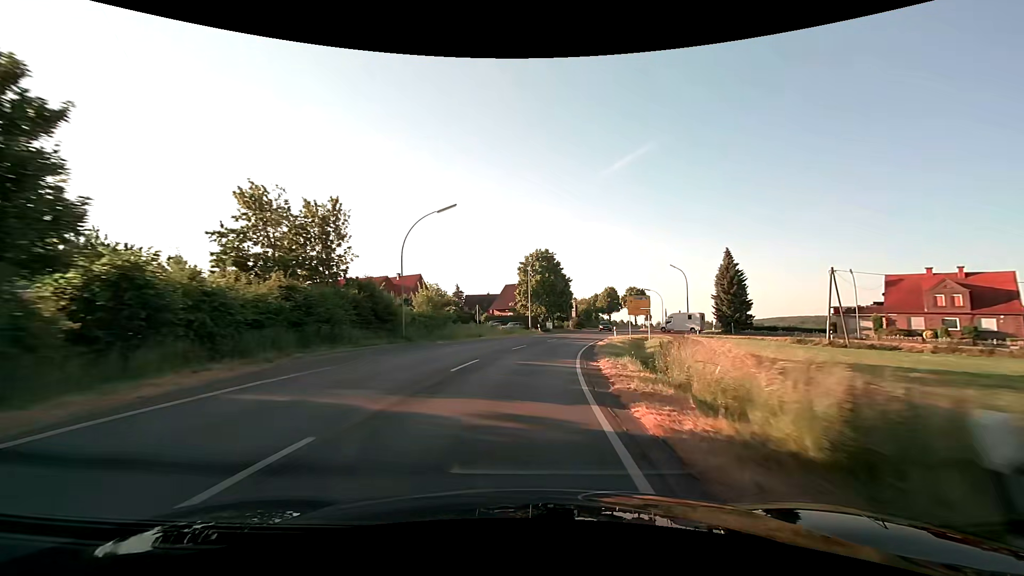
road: secondary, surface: asphalt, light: Day
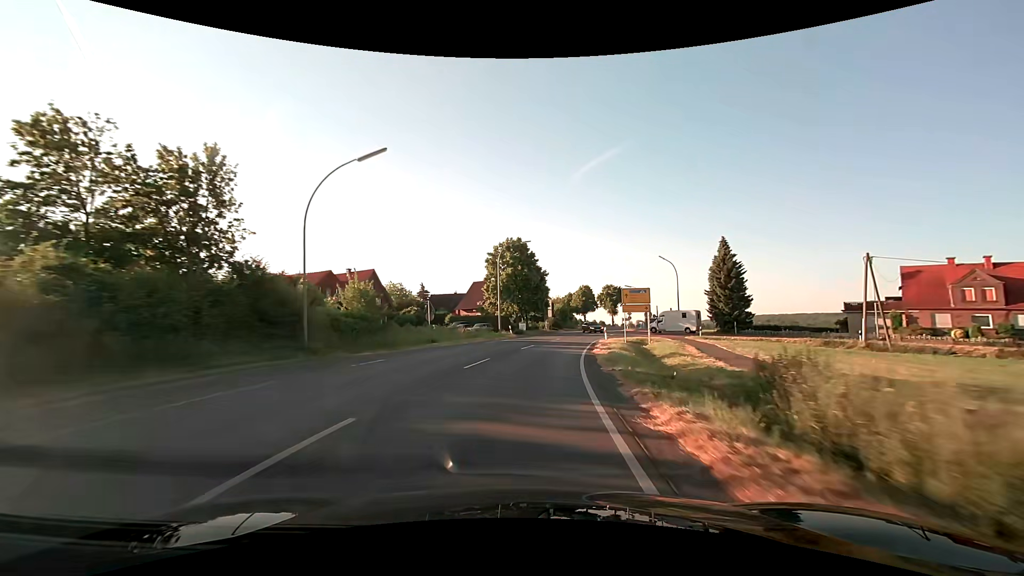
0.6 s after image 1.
(+0.3, +10.9) m; +3°
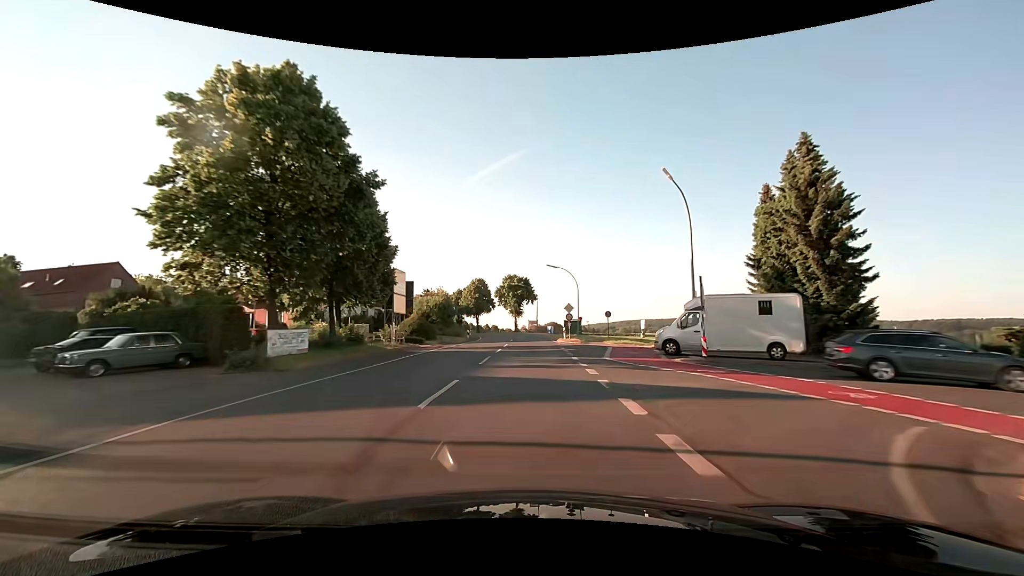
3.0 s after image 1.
(+4.6, +43.2) m; +12°
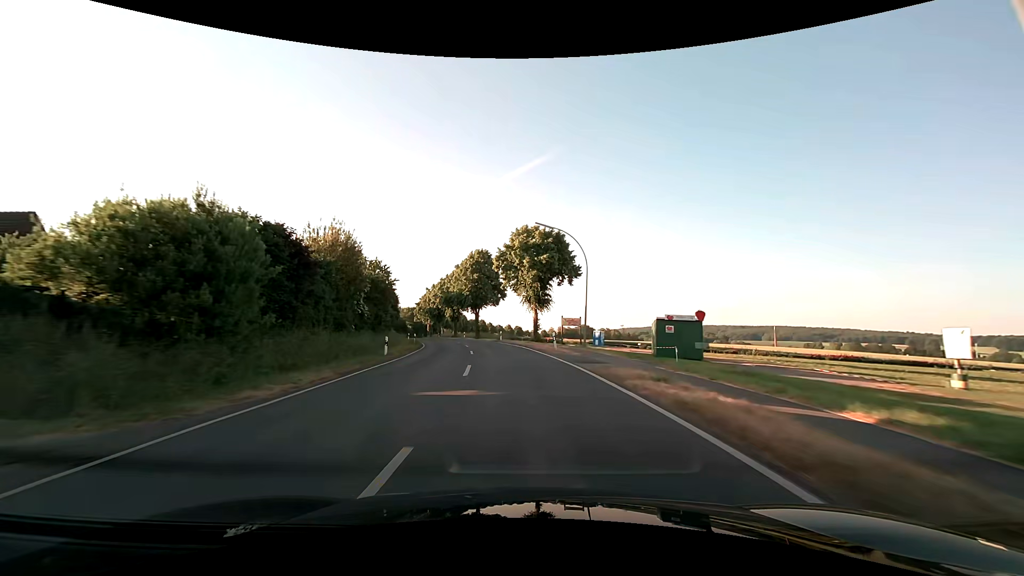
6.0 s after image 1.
(+0.2, +54.5) m; -3°
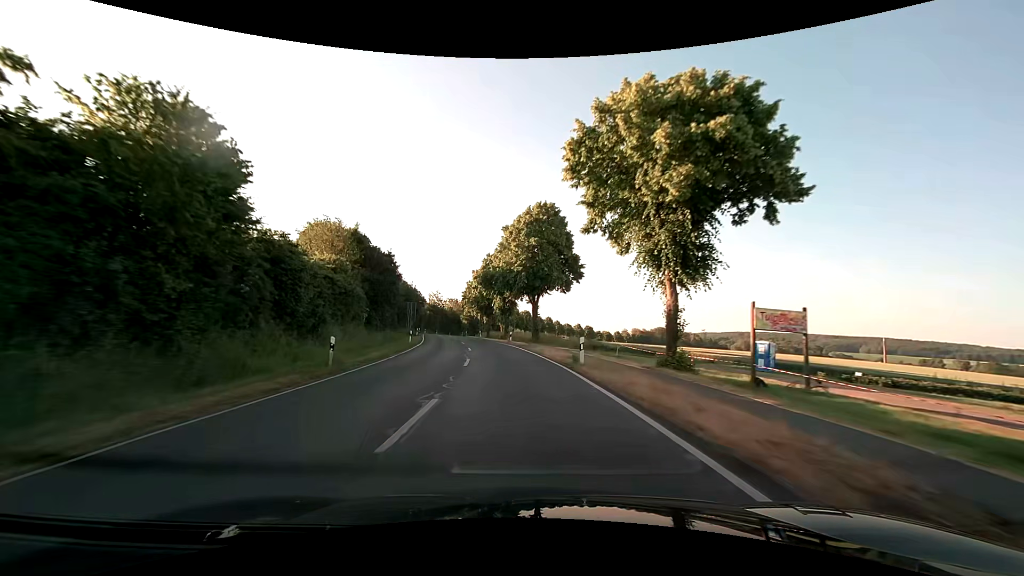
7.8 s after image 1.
(-1.6, +32.7) m; -7°
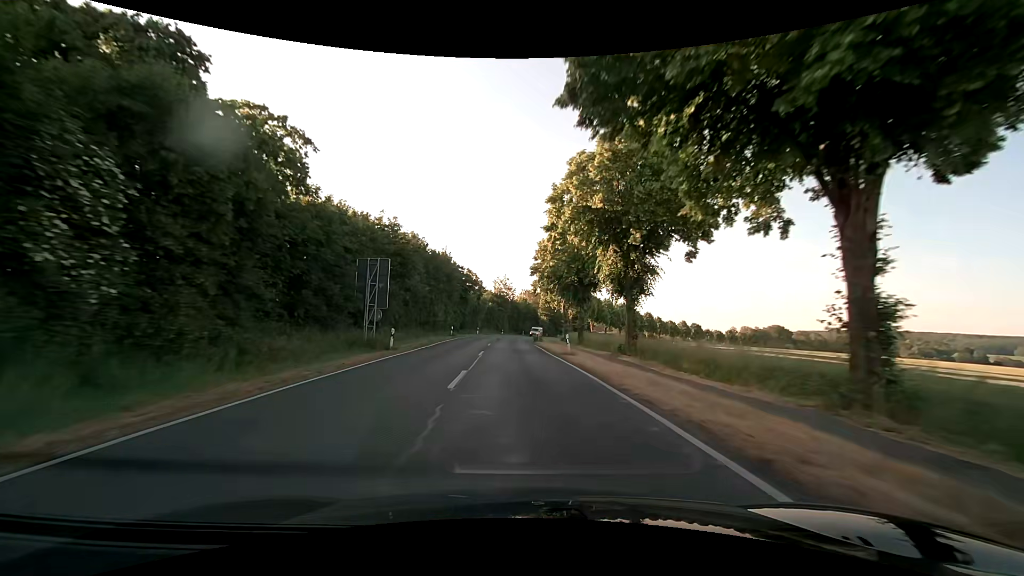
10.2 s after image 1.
(-3.8, +43.6) m; -9°
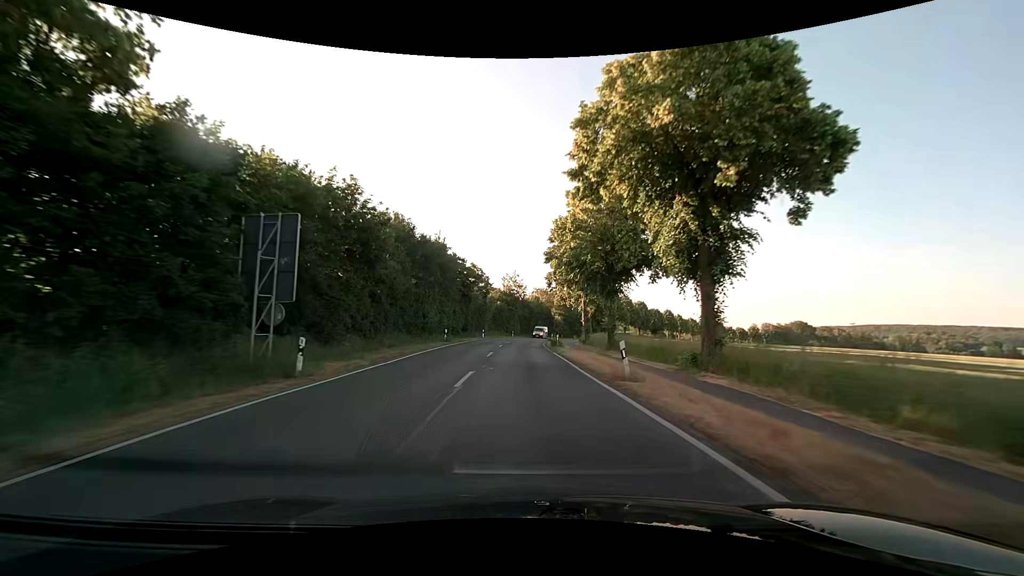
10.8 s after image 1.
(-0.2, +11.0) m; -2°
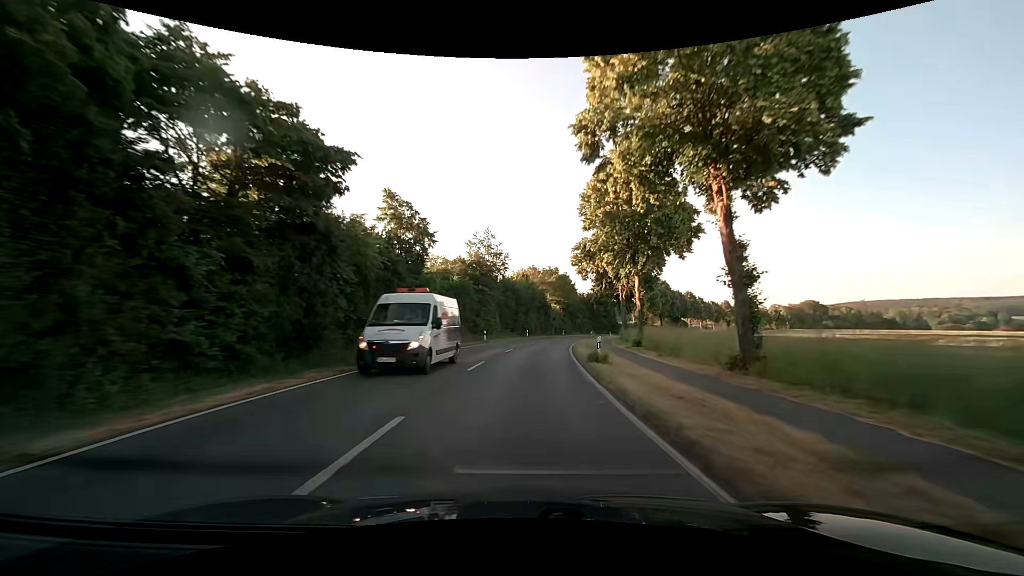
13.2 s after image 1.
(+0.3, +44.1) m; +1°
(0, +10) (+1, +20) (+1, +30) (+2, +40) (+4, +50) (+5, +60) (+7, +69) (+10, +79) (+12, +89) (+15, +98) m
